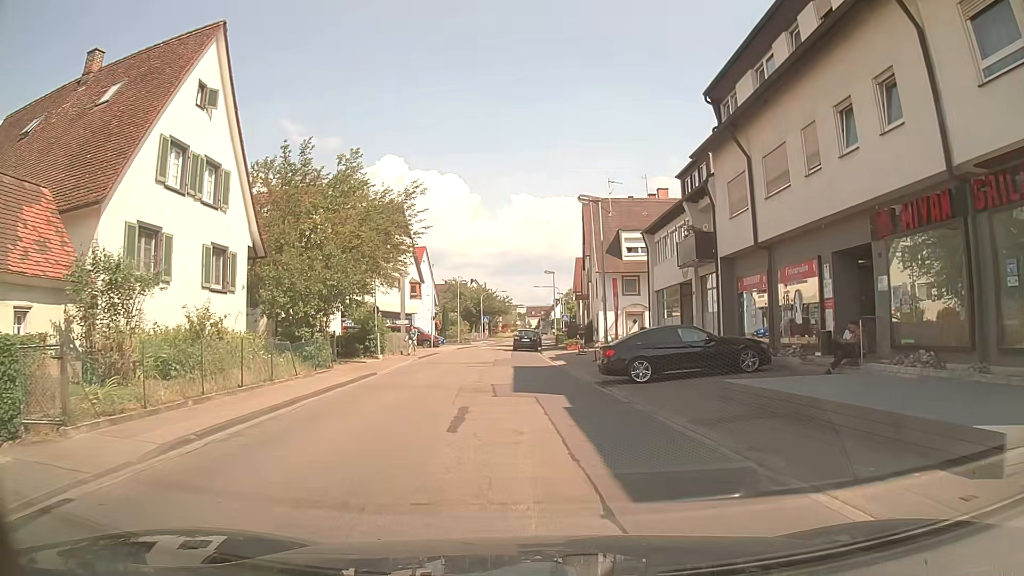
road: tertiary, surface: asphalt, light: Day
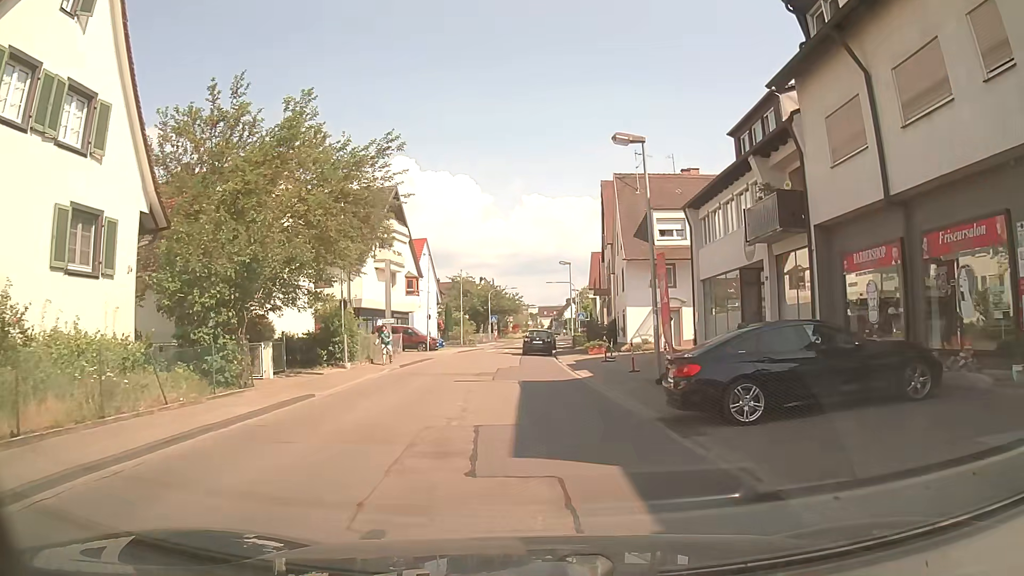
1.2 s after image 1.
(-0.2, +7.7) m; -3°
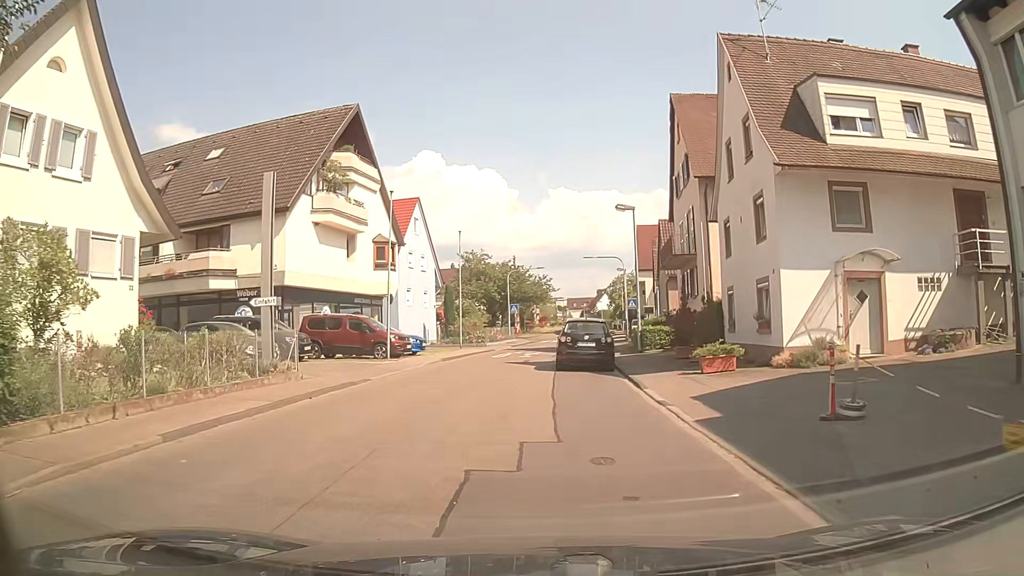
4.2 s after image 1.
(0.0, +19.6) m; -1°
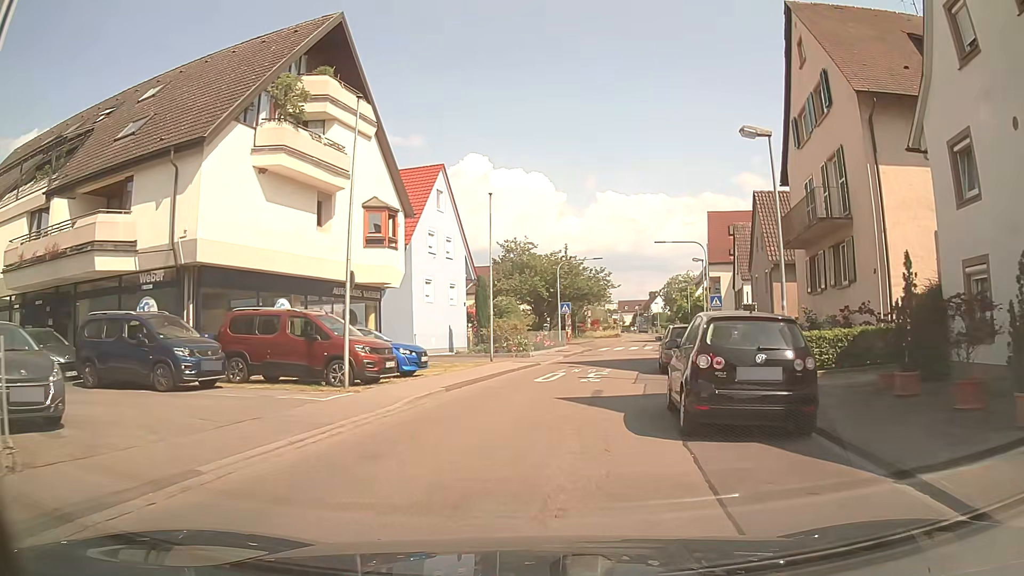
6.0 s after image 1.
(-0.5, +11.7) m; -4°
